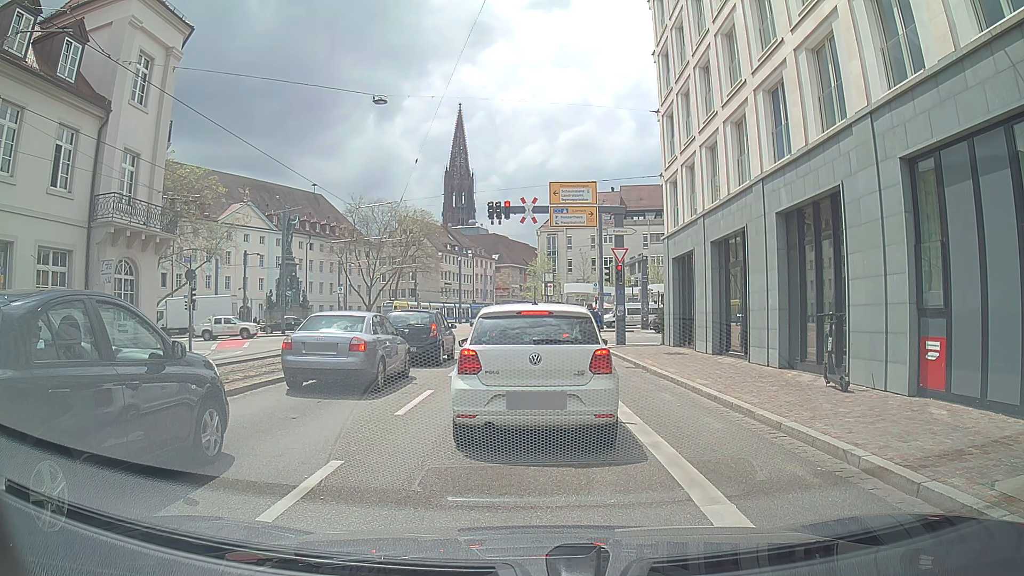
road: primary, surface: asphalt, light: Day
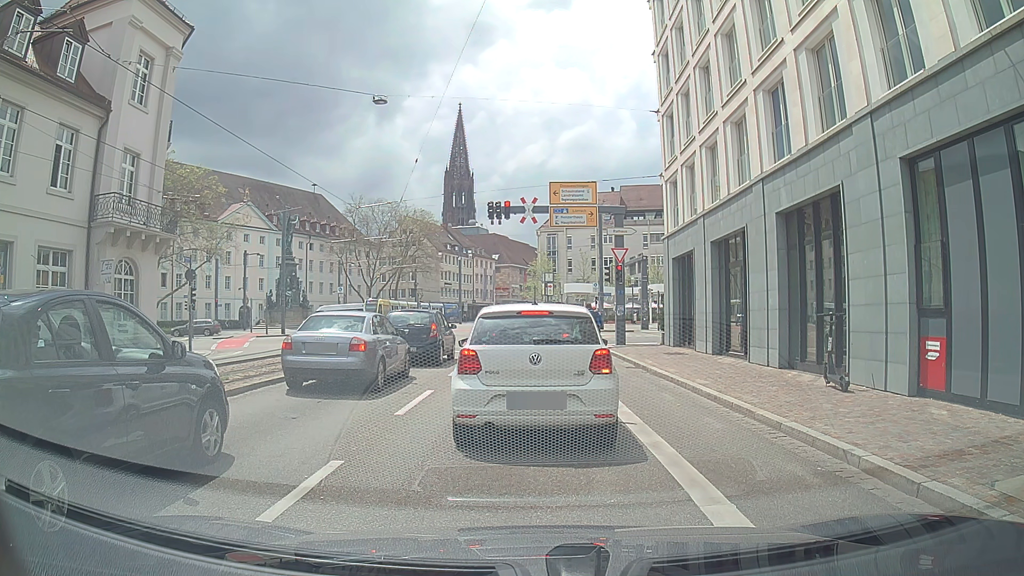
(0.0, 0.0) m; 0°
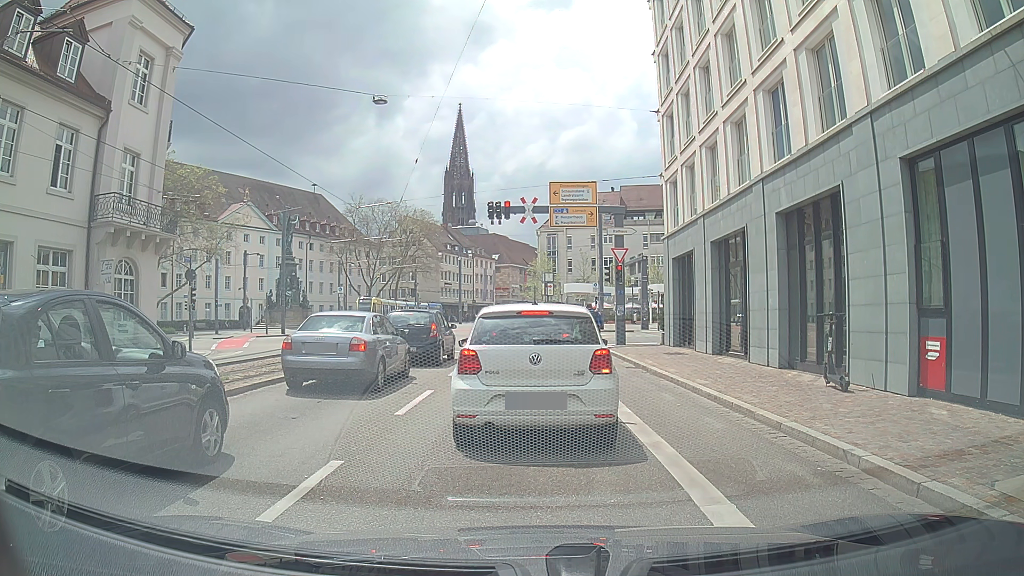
(0.0, 0.0) m; 0°
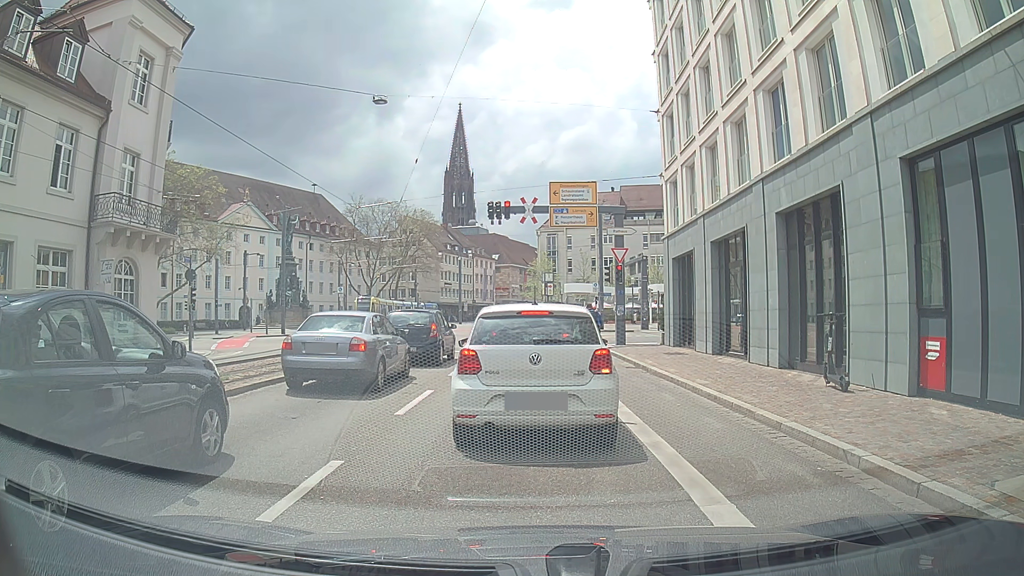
(0.0, 0.0) m; 0°
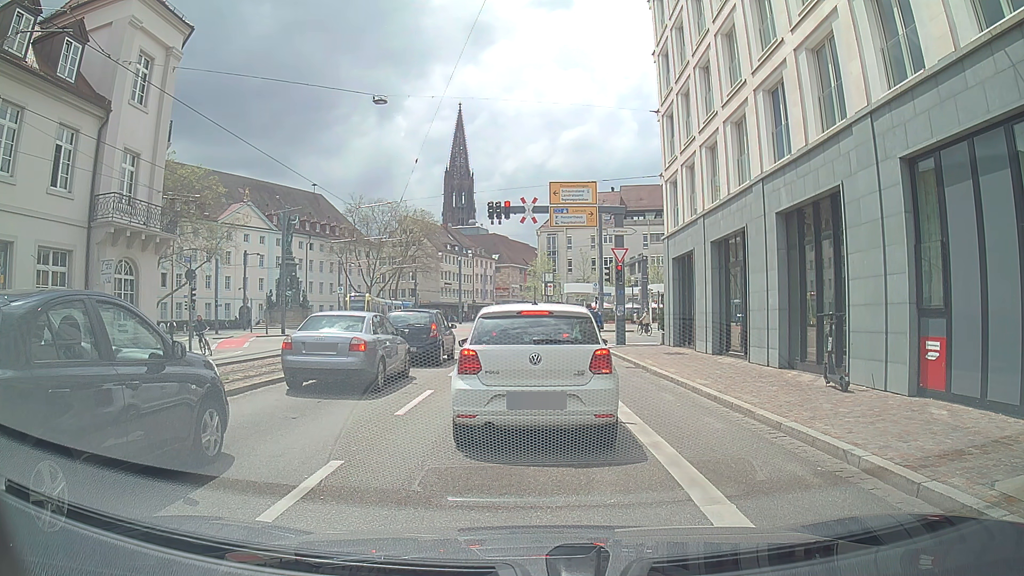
(0.0, 0.0) m; 0°
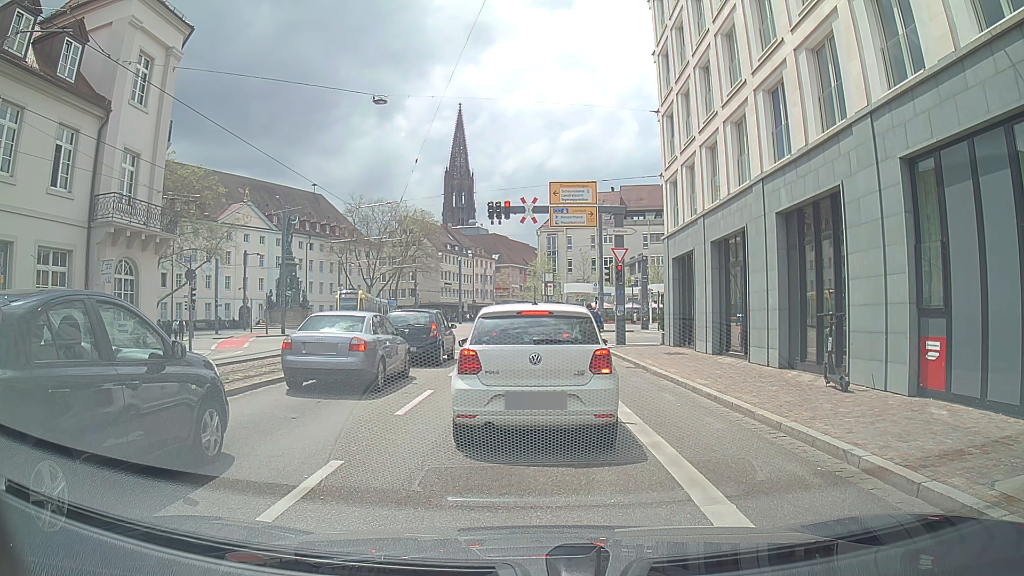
(0.0, 0.0) m; 0°
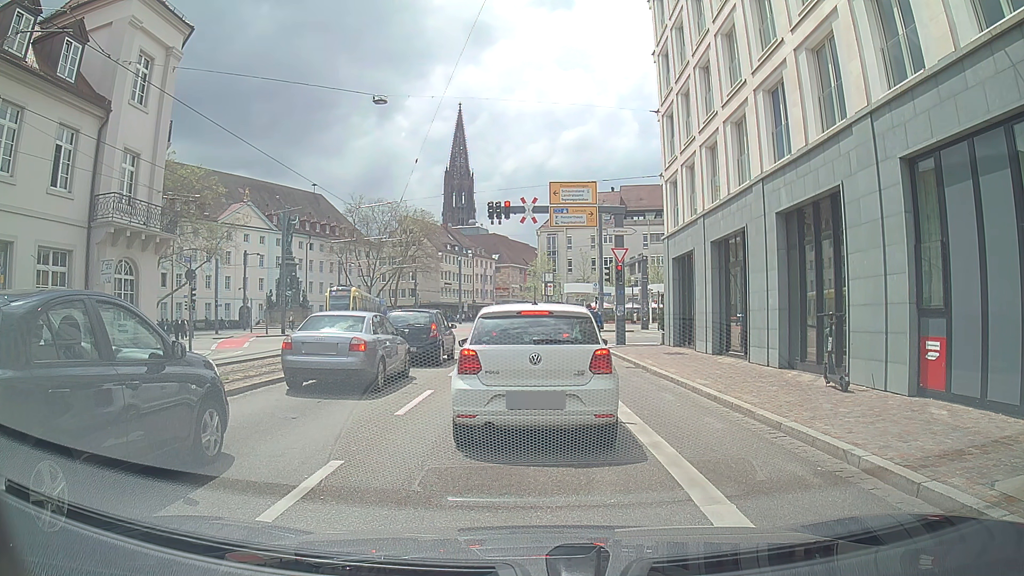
(0.0, 0.0) m; 0°
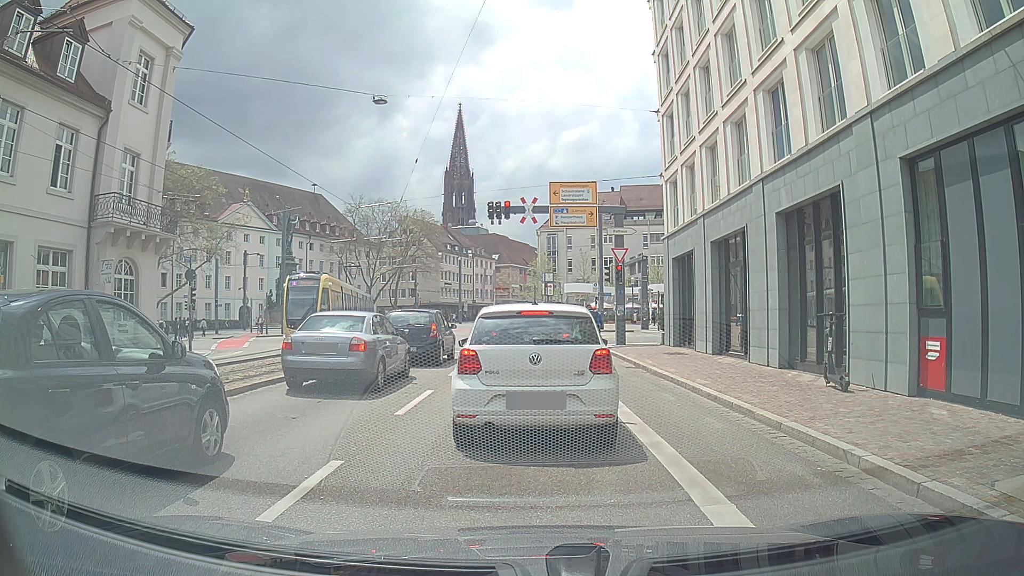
(0.0, 0.0) m; 0°
